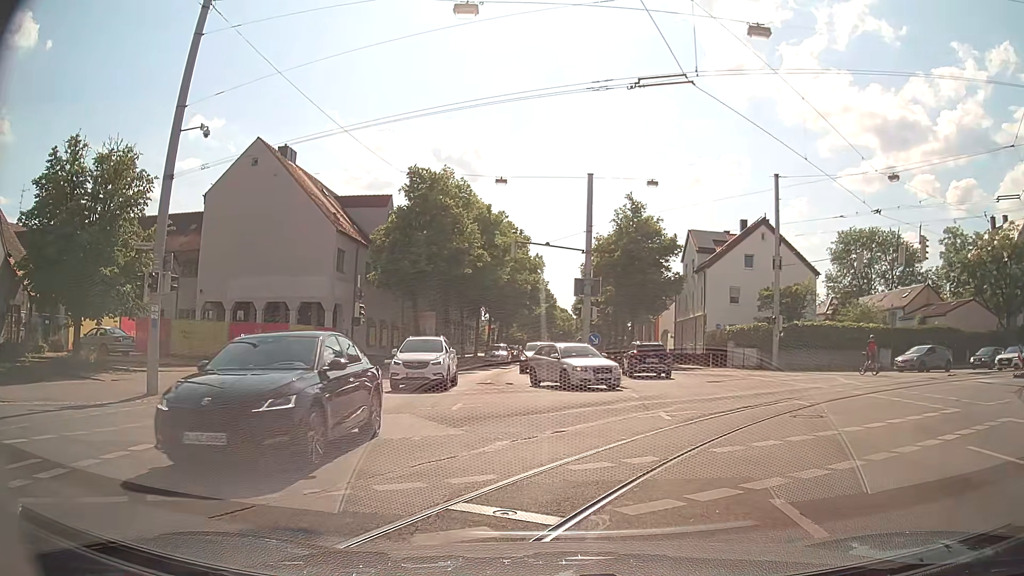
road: tertiary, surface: asphalt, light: Day
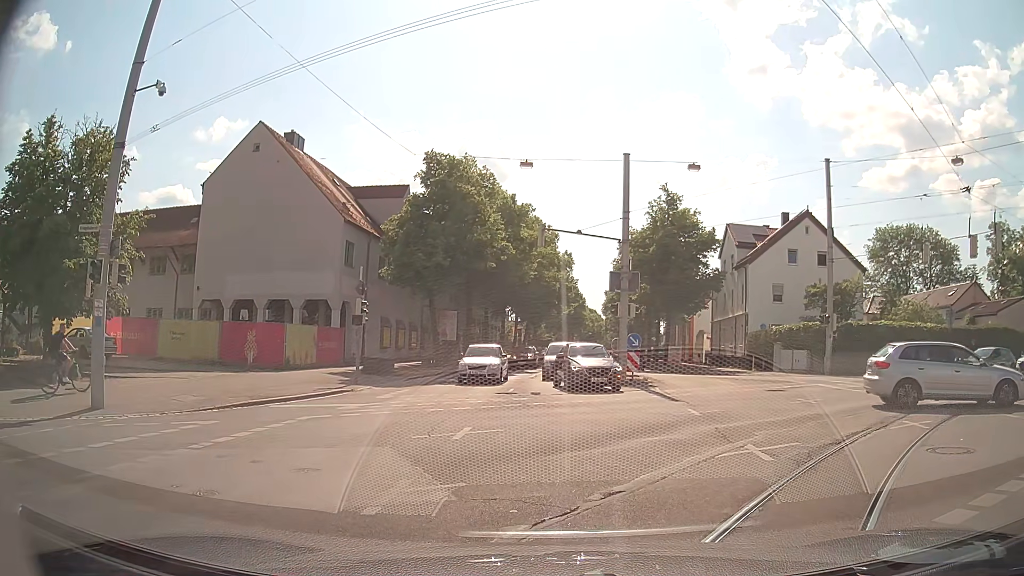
(0.0, +3.8) m; -1°
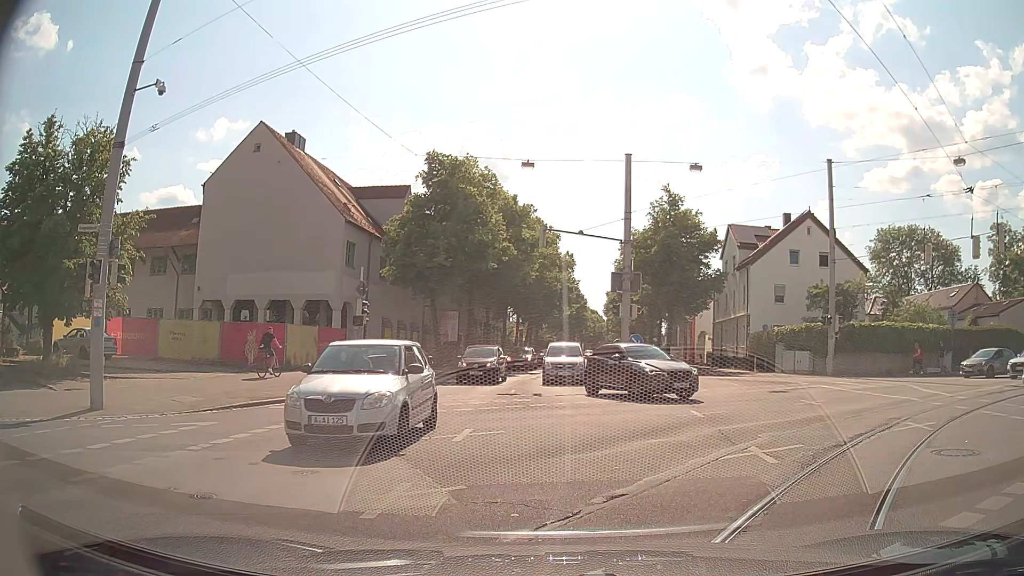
(0.0, +0.2) m; 0°
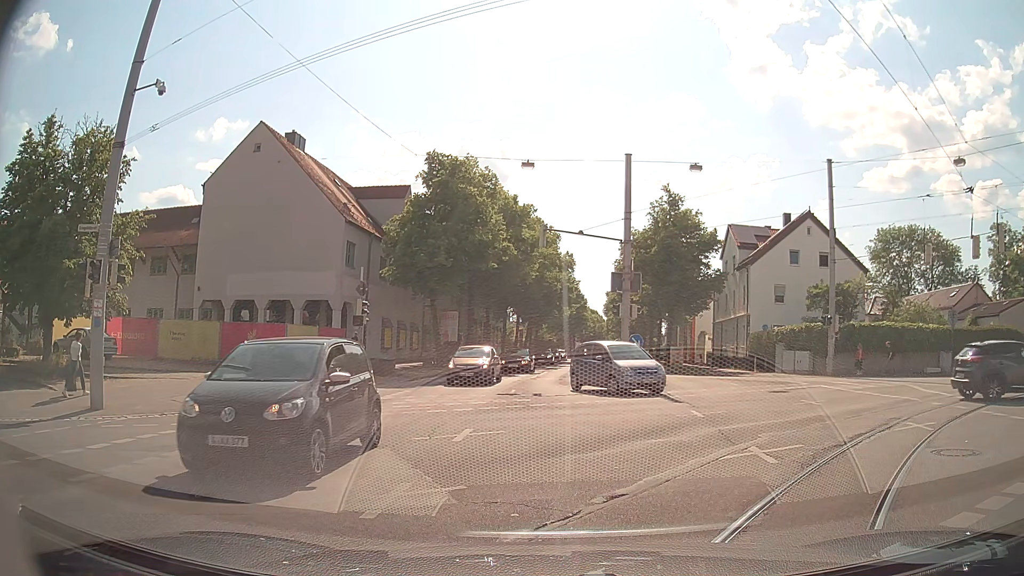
(0.0, 0.0) m; 0°
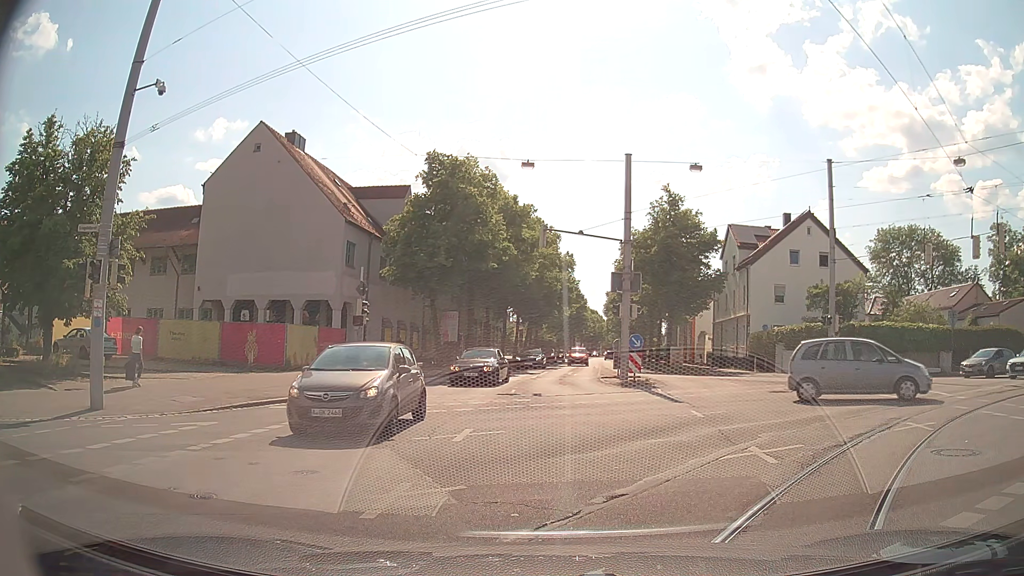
(0.0, 0.0) m; 0°
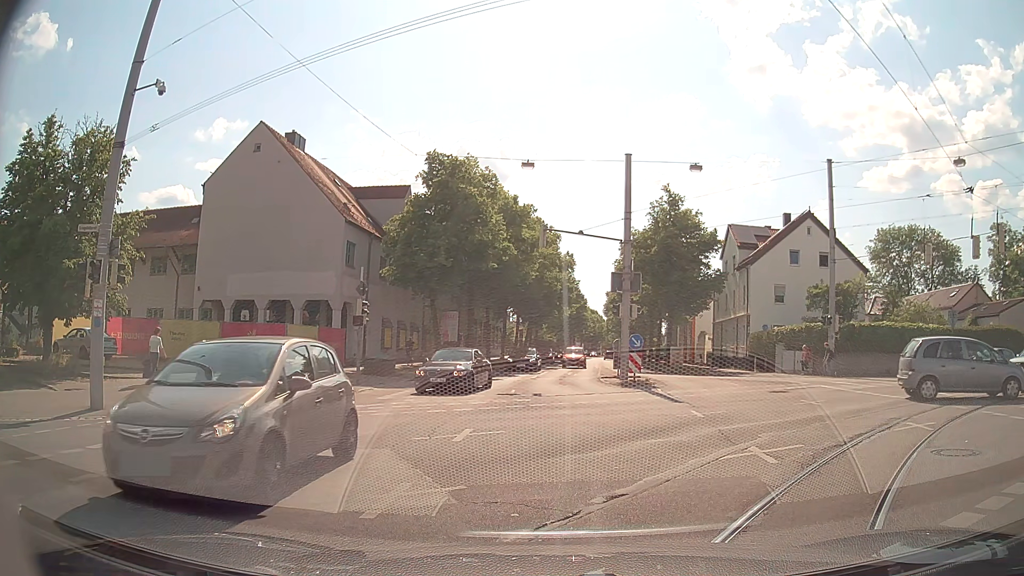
(0.0, 0.0) m; 0°
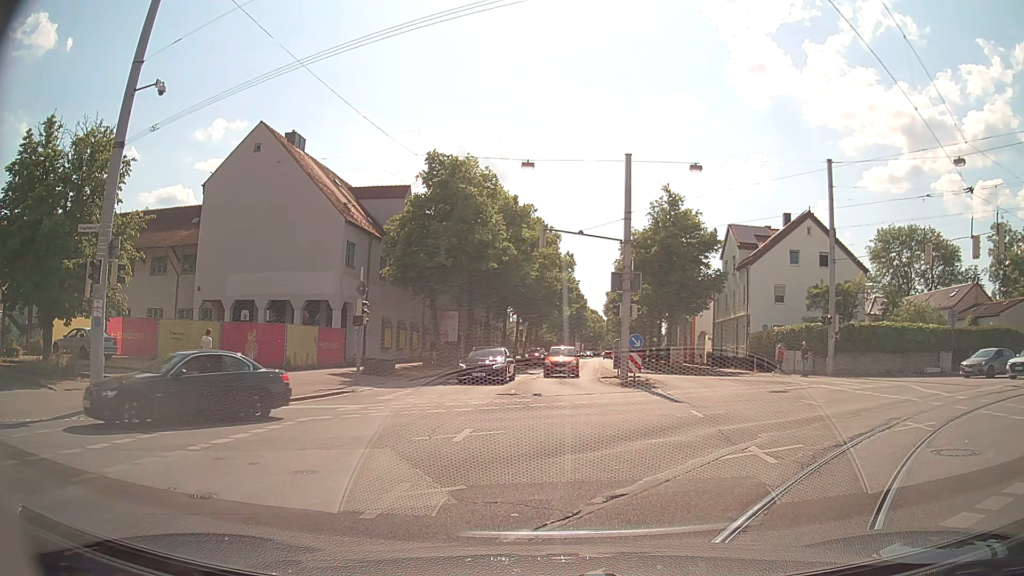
(0.0, 0.0) m; 0°
